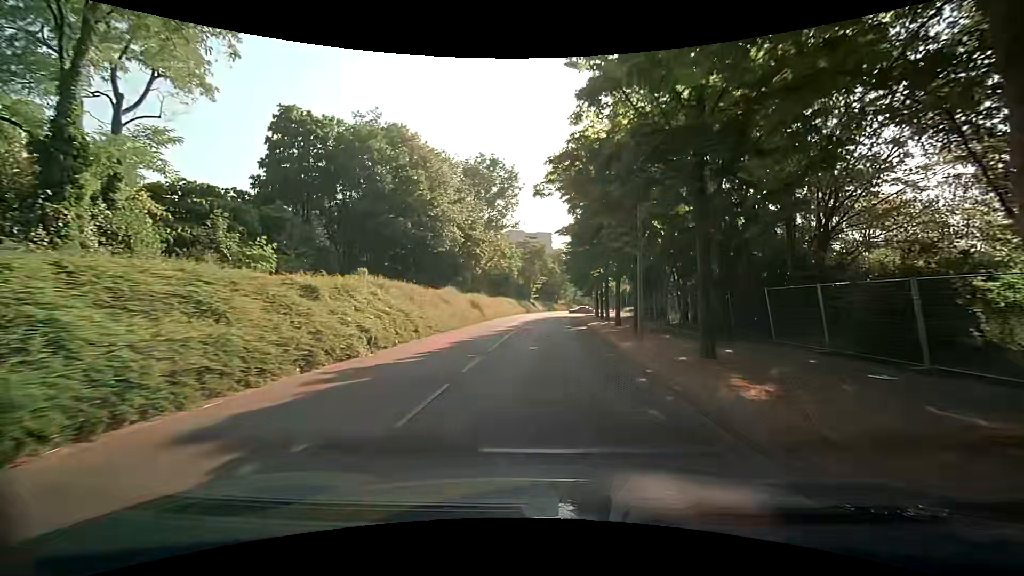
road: tertiary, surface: asphalt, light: Day
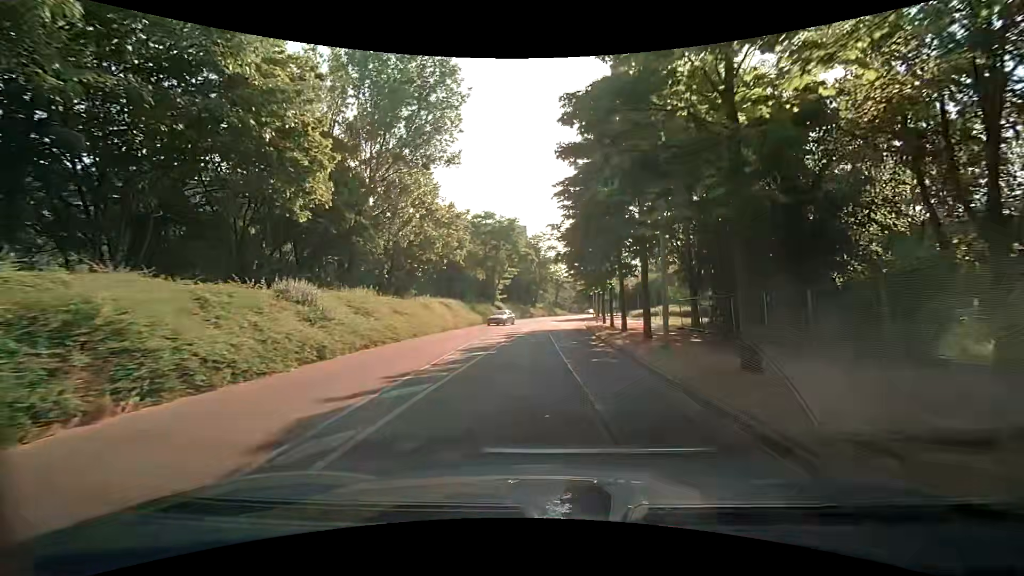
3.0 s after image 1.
(+0.1, +34.0) m; +2°
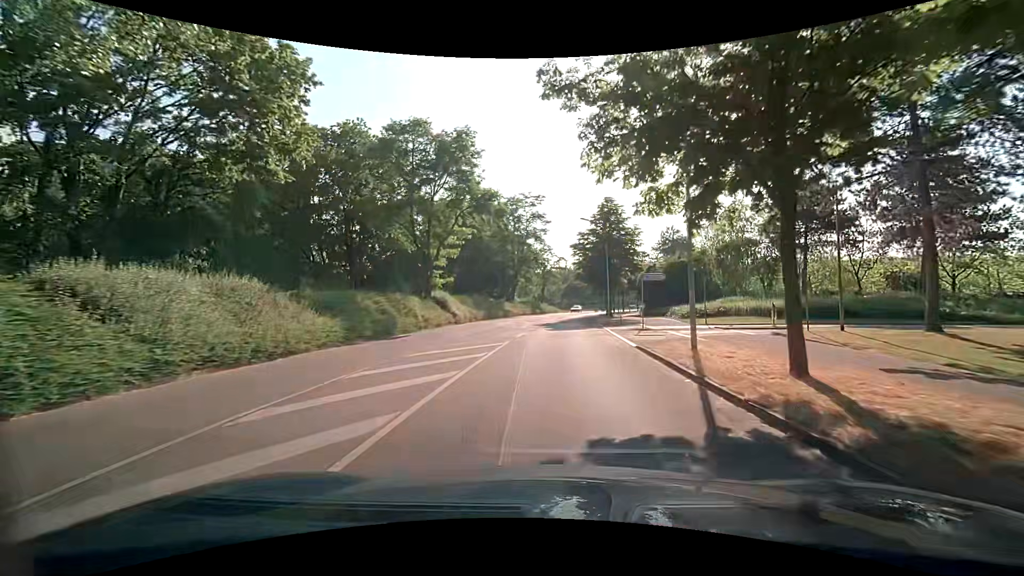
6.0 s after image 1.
(+0.4, +32.7) m; +2°
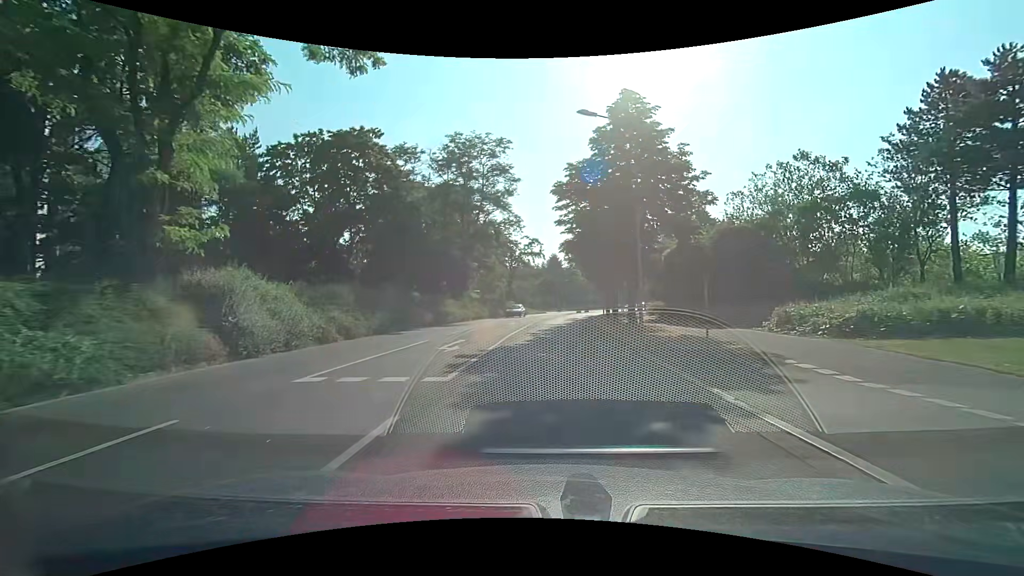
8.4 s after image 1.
(+0.6, +25.0) m; +3°
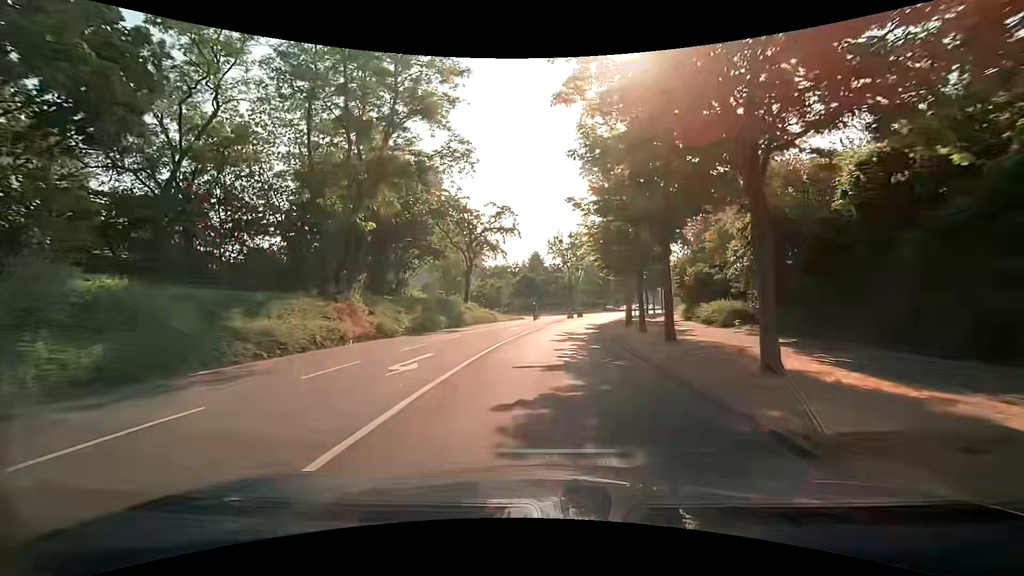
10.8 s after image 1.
(+0.6, +24.3) m; +3°
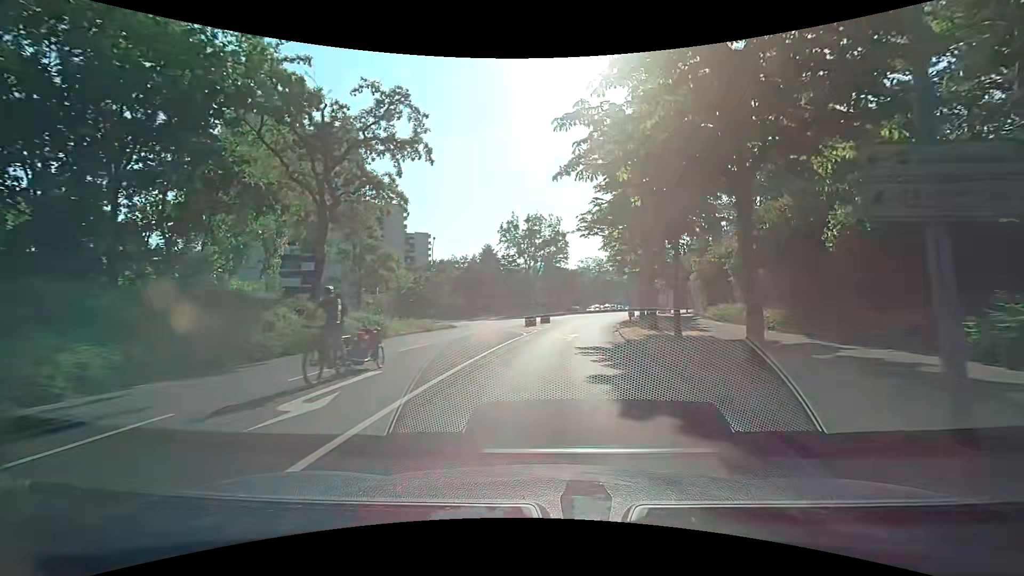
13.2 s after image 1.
(+0.3, +24.1) m; +4°
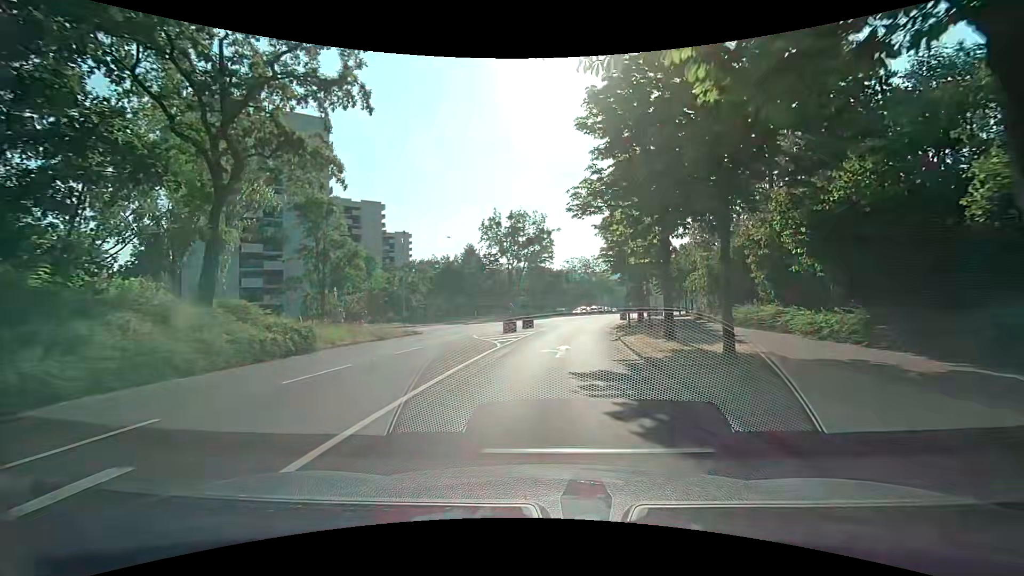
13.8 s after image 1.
(+0.1, +6.0) m; +1°
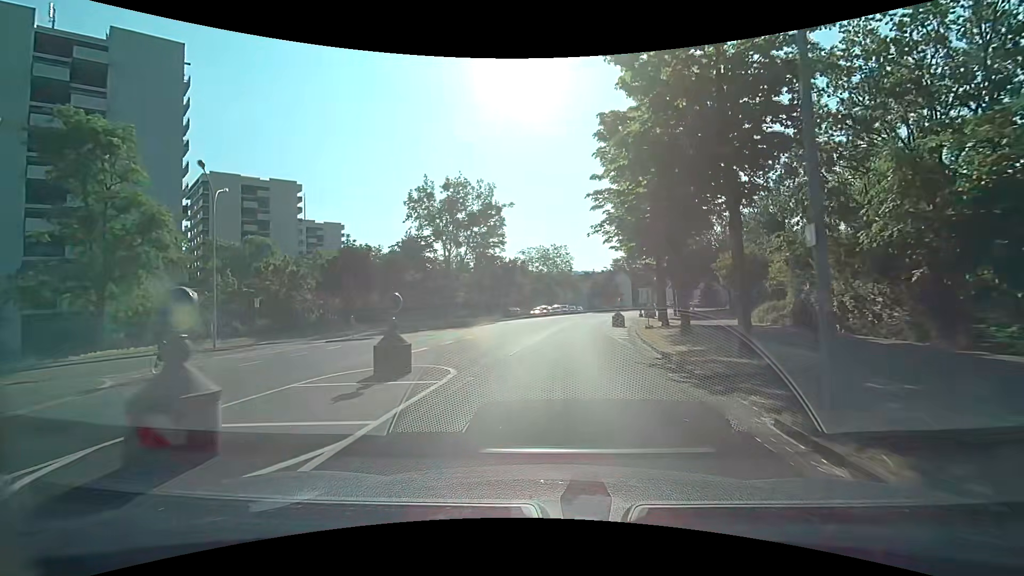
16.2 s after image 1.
(+1.5, +23.9) m; +6°
